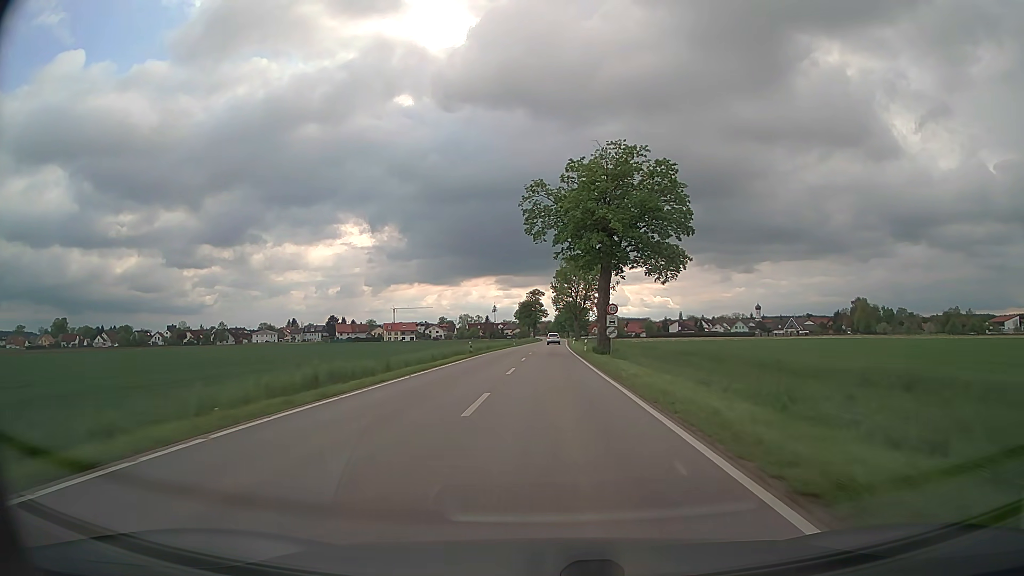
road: secondary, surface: asphalt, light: Day
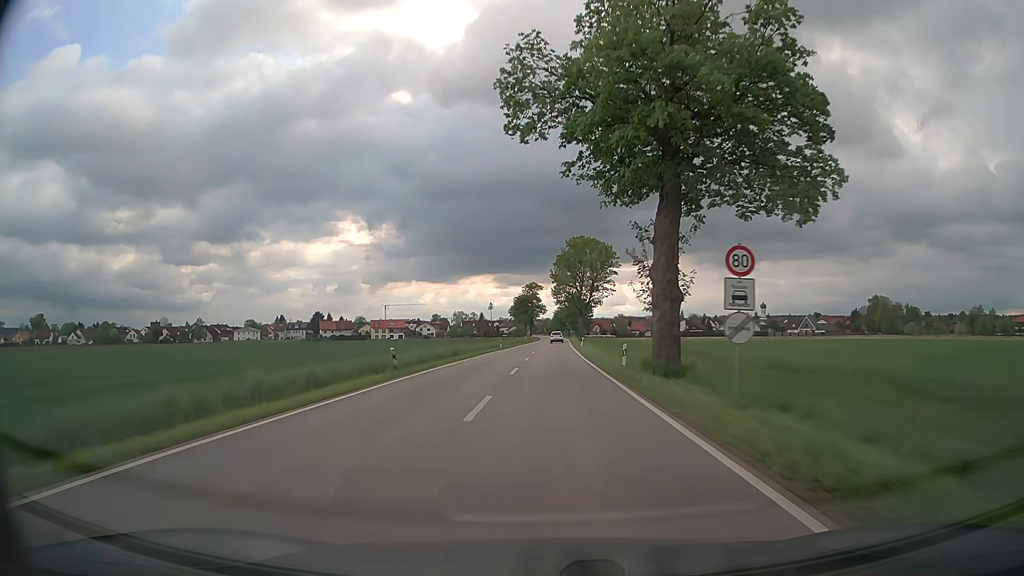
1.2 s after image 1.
(0.0, +24.1) m; 0°
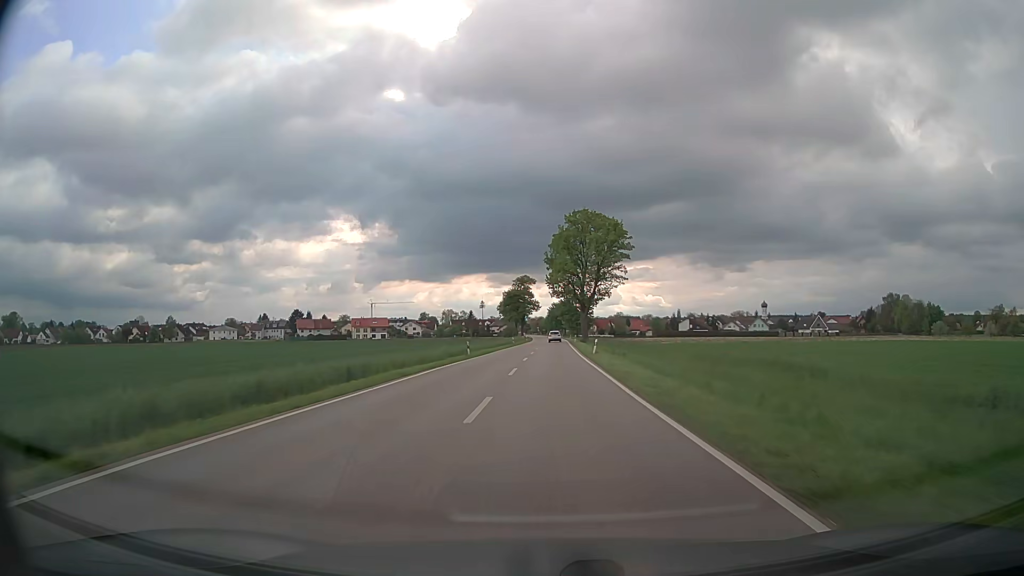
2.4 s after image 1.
(0.0, +23.8) m; 0°
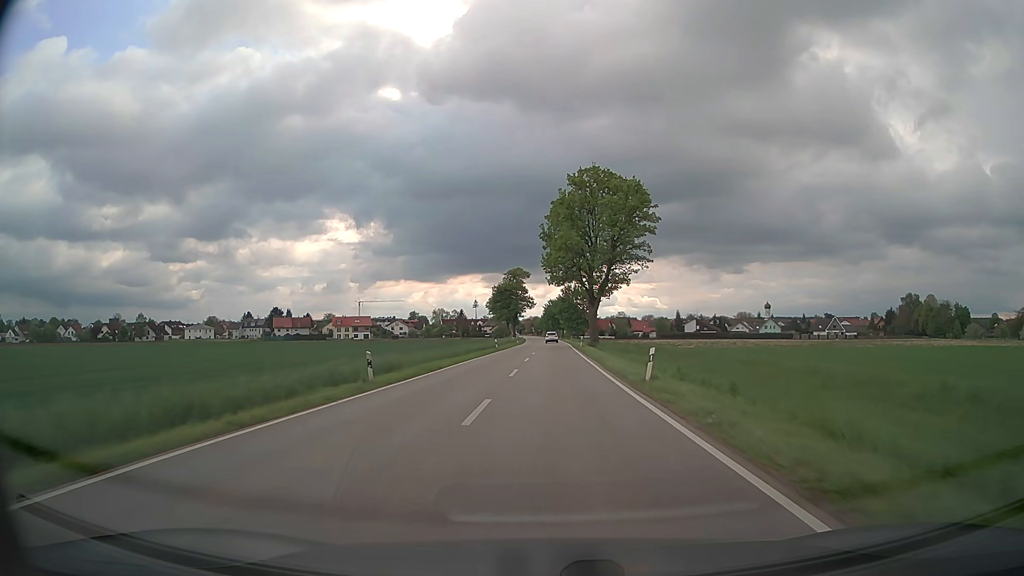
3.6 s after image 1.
(+0.1, +23.6) m; 0°
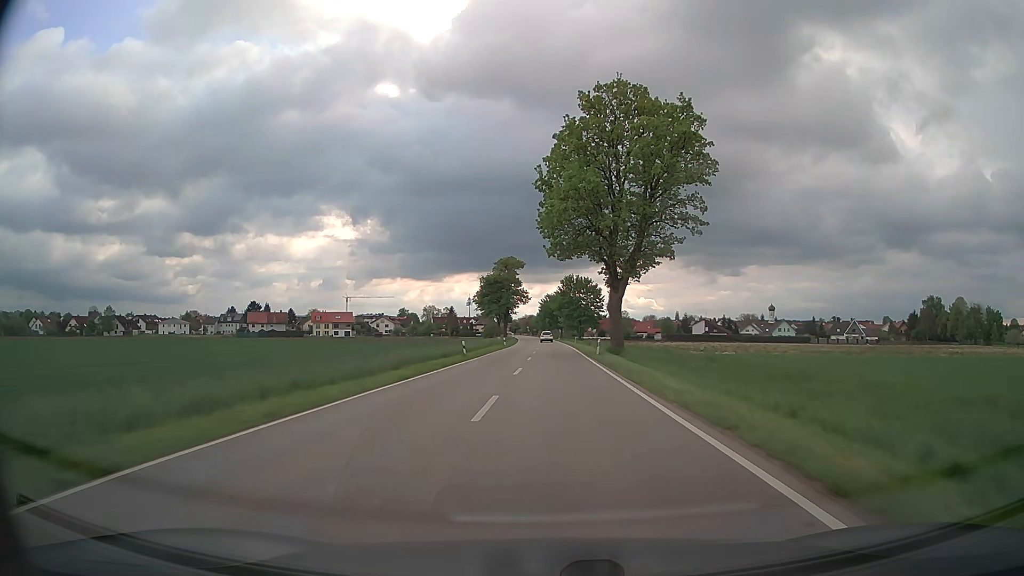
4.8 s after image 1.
(0.0, +23.3) m; 0°
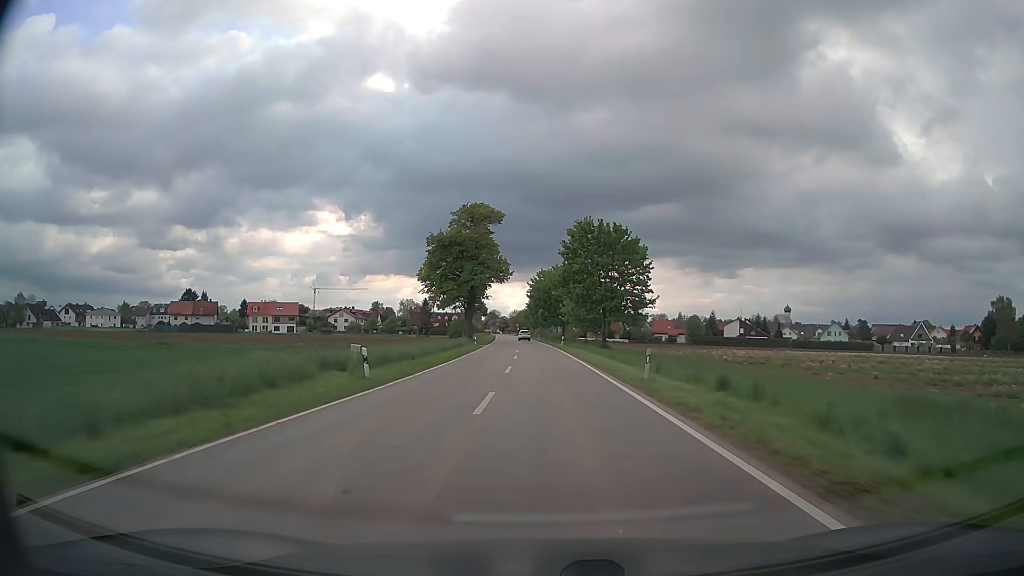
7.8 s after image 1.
(+0.5, +57.8) m; +1°
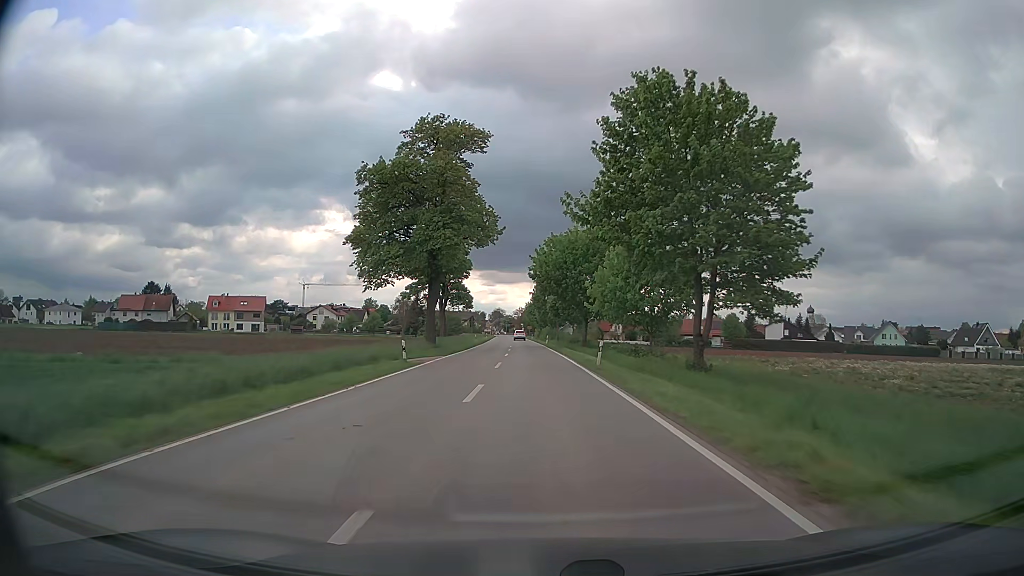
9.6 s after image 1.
(-0.2, +34.5) m; -1°
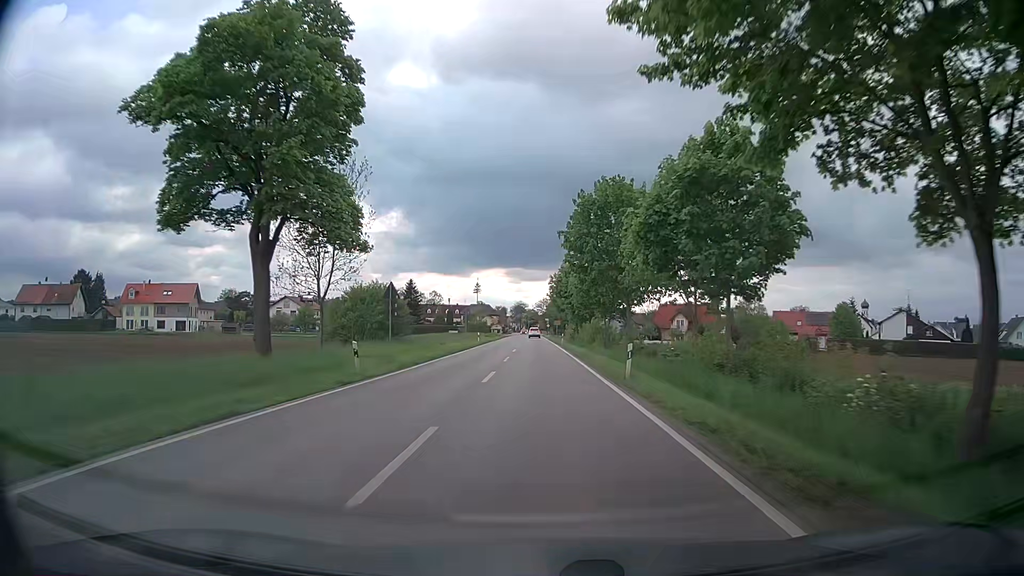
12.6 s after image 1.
(-1.1, +54.9) m; -3°
(0, +10) (0, +20) (0, +30) (0, +40) (0, +50) (0, +60) (0, +70) (0, +80) (-1, +90) (-1, +100) m
